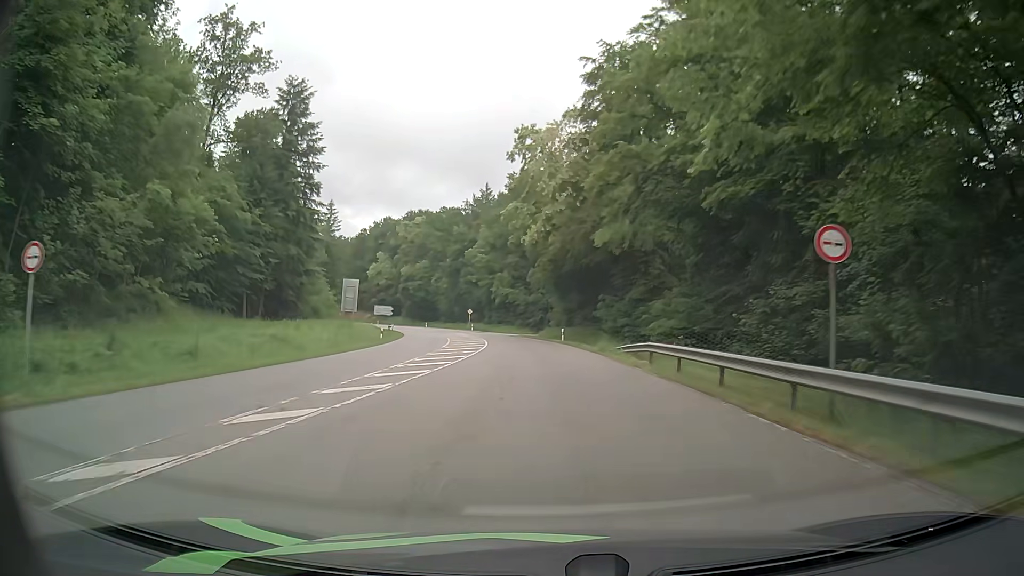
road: secondary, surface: asphalt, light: Day
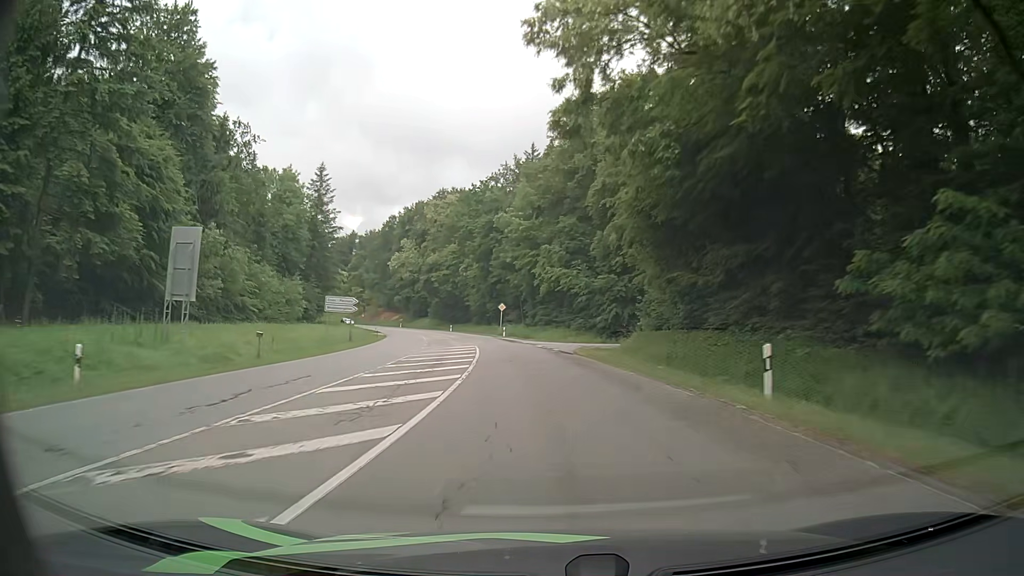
(-1.5, +38.7) m; -5°
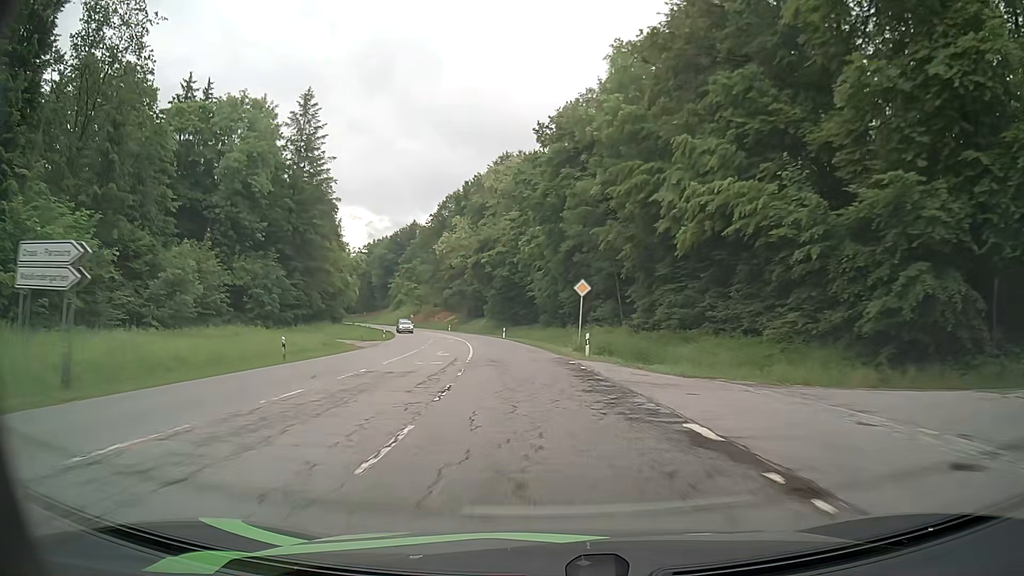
(-2.4, +38.7) m; -7°
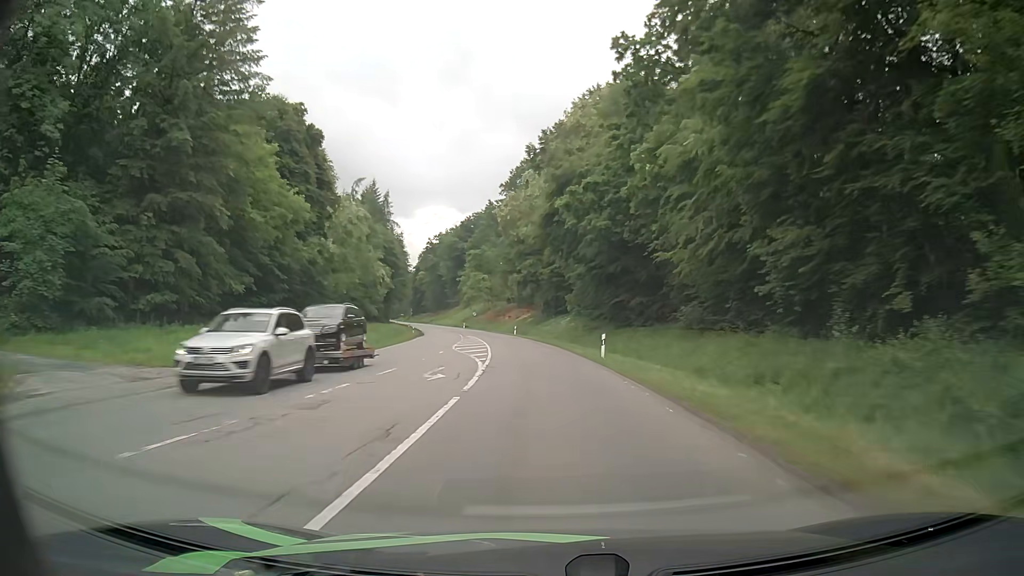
(-2.9, +38.9) m; -8°
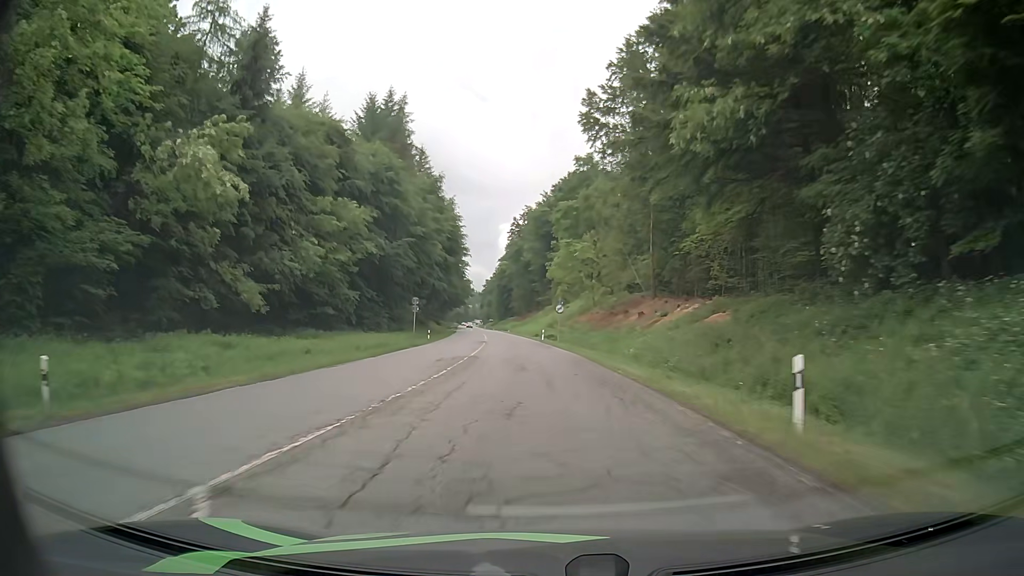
(-5.4, +66.7) m; -10°
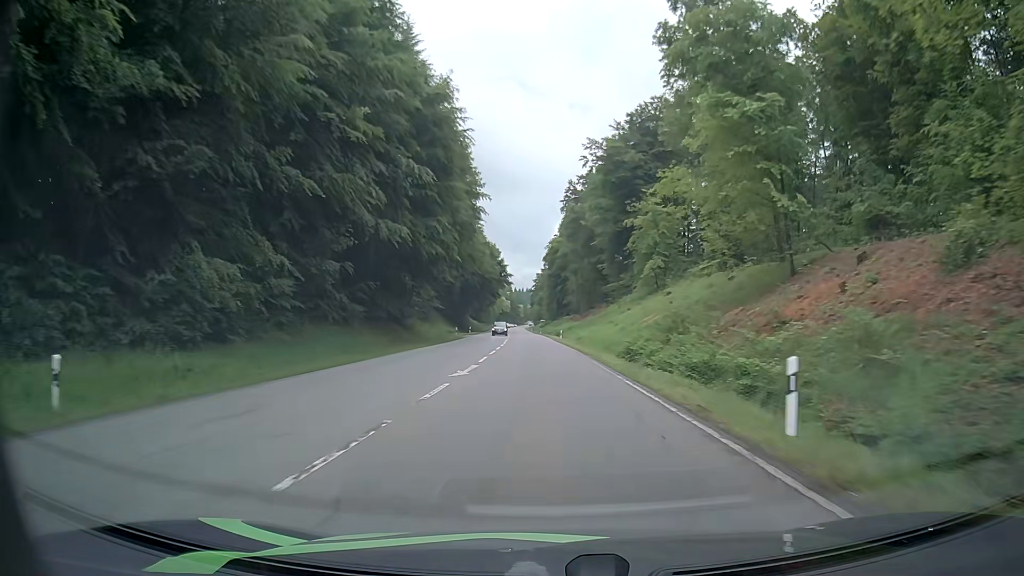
(-2.4, +55.2) m; -4°
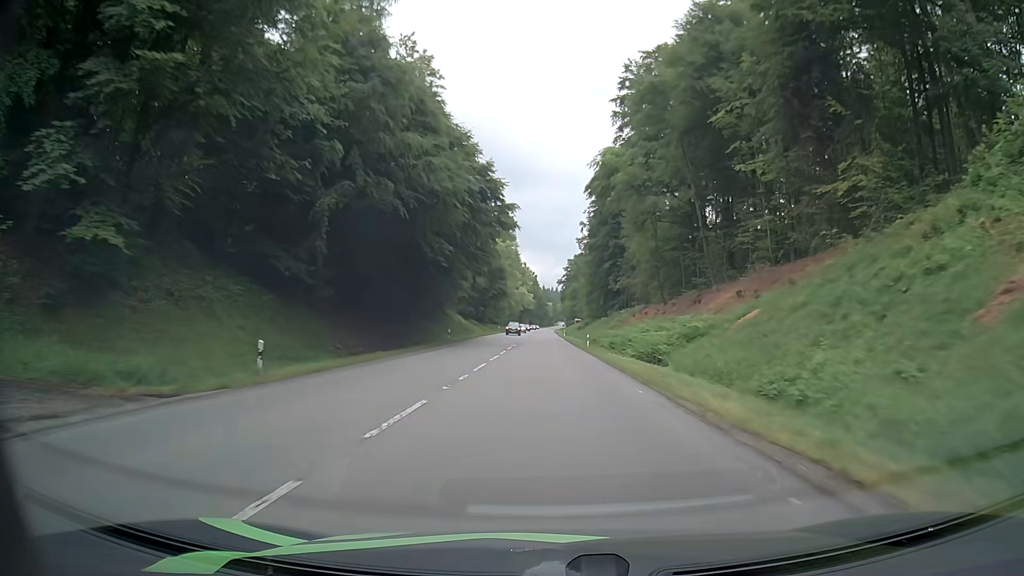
(-2.4, +70.7) m; -3°
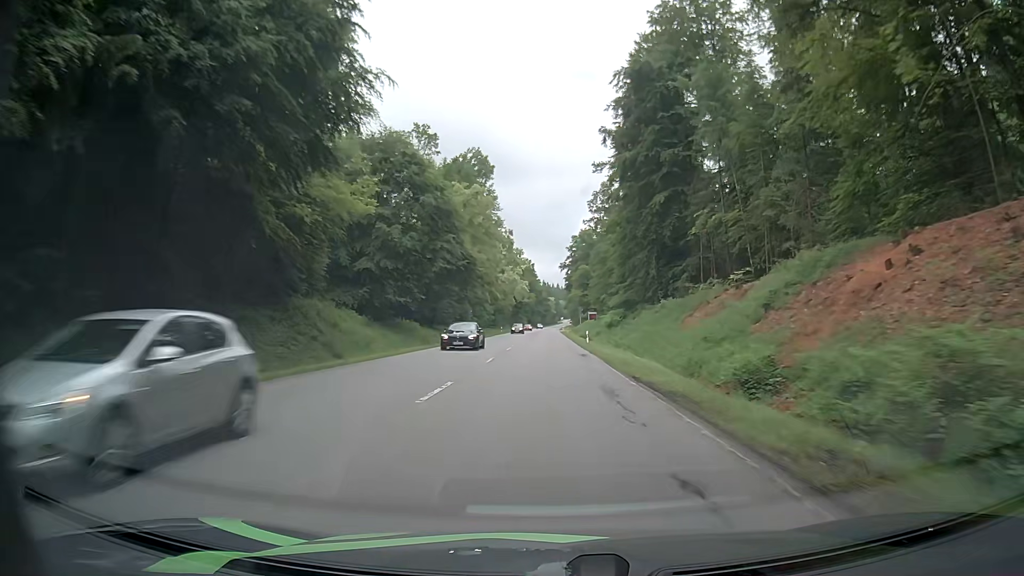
(-0.3, +57.5) m; 0°
(0, +10) (0, +20) (0, +30) (0, +40) (0, +50) (0, +60) (0, +70) (0, +80) (0, +90) (0, +100) m
